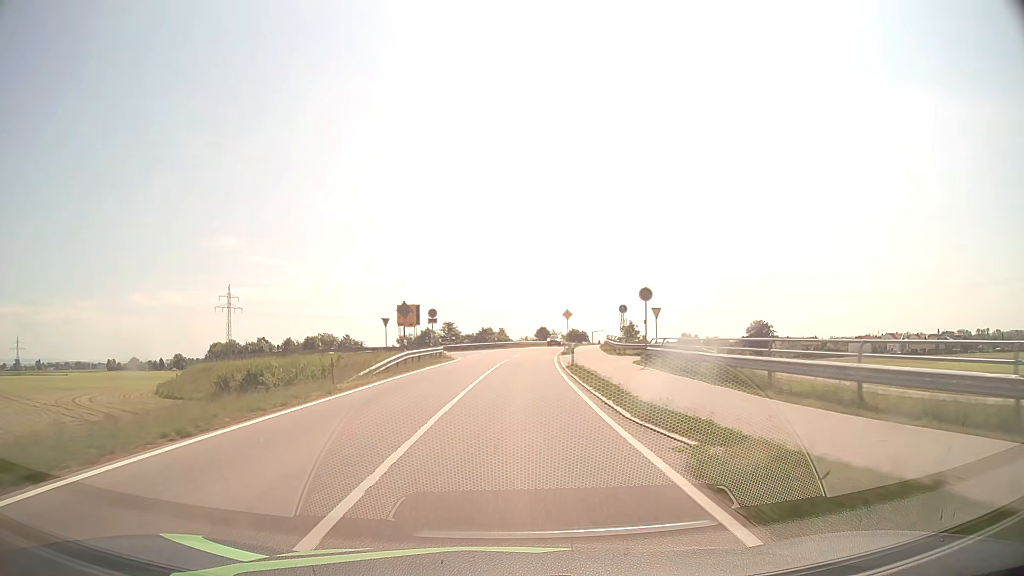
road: tertiary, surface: asphalt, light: Day
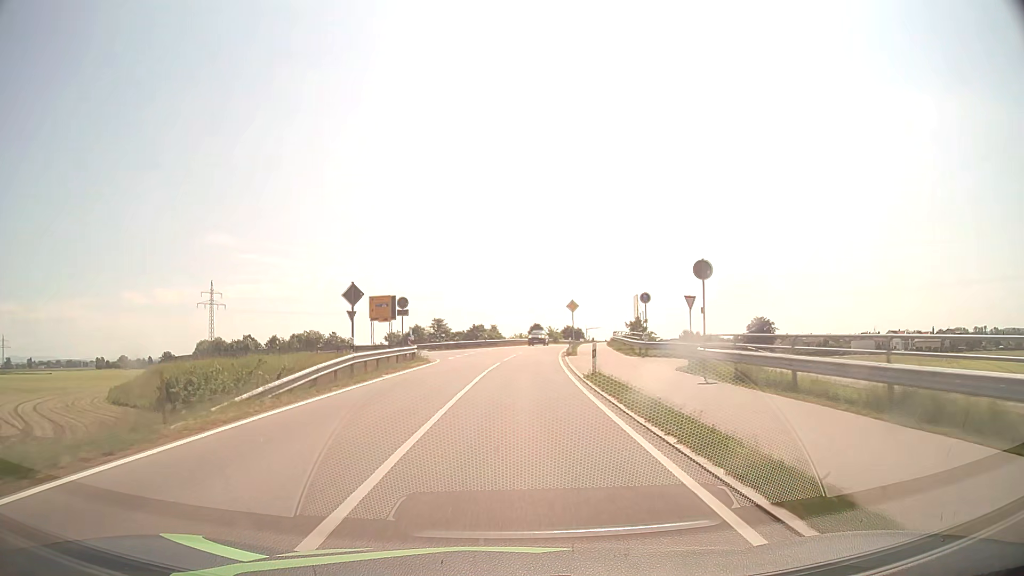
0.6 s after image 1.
(0.0, +9.4) m; +1°
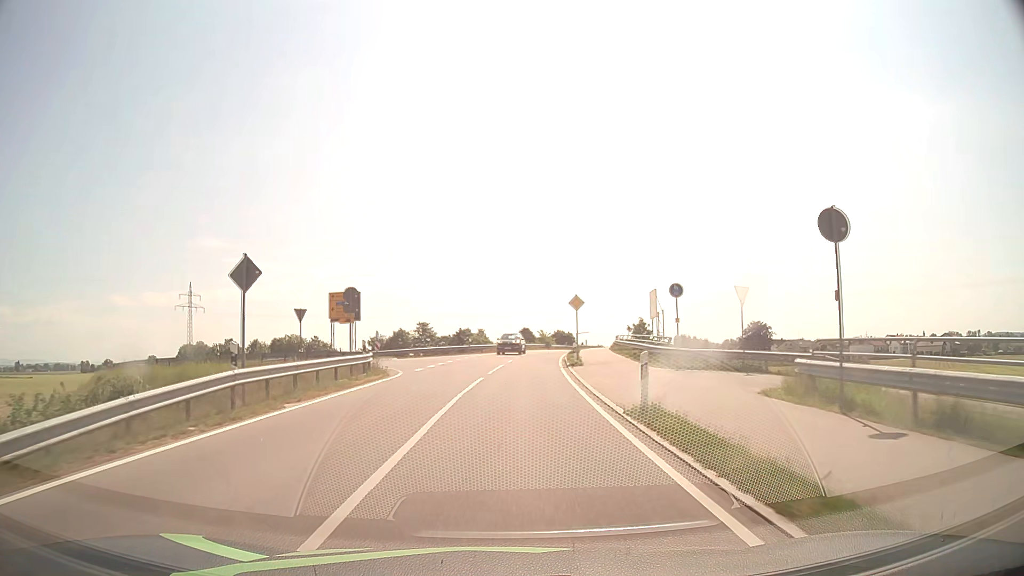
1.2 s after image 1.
(+0.1, +8.9) m; +1°
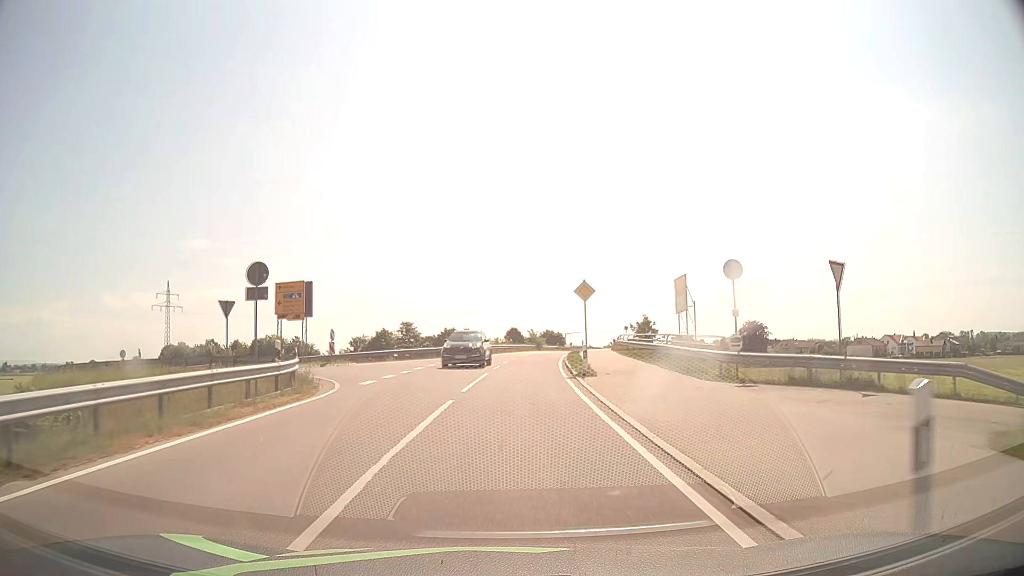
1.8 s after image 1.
(+0.1, +8.3) m; +1°
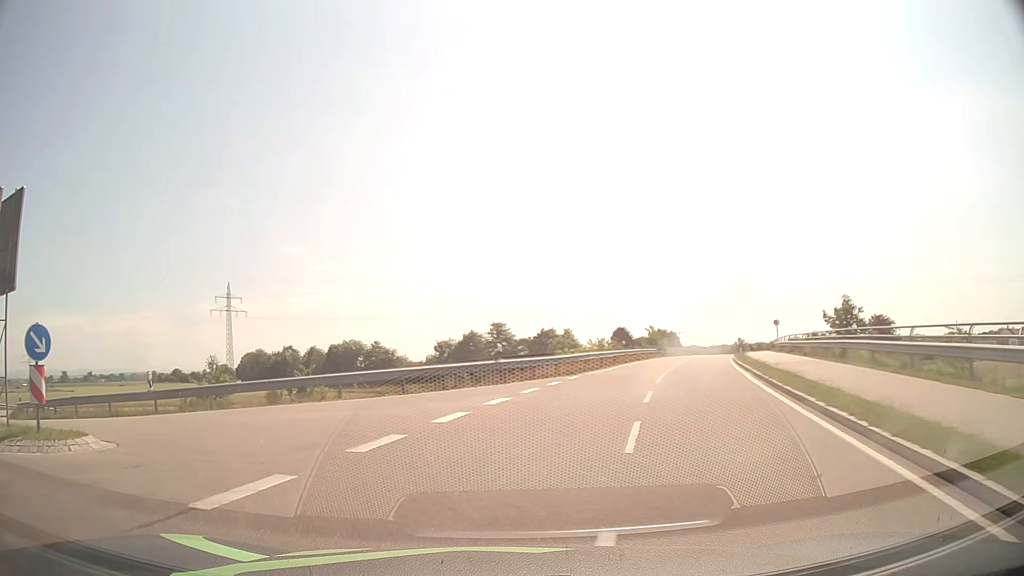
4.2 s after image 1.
(0.0, +25.9) m; -9°
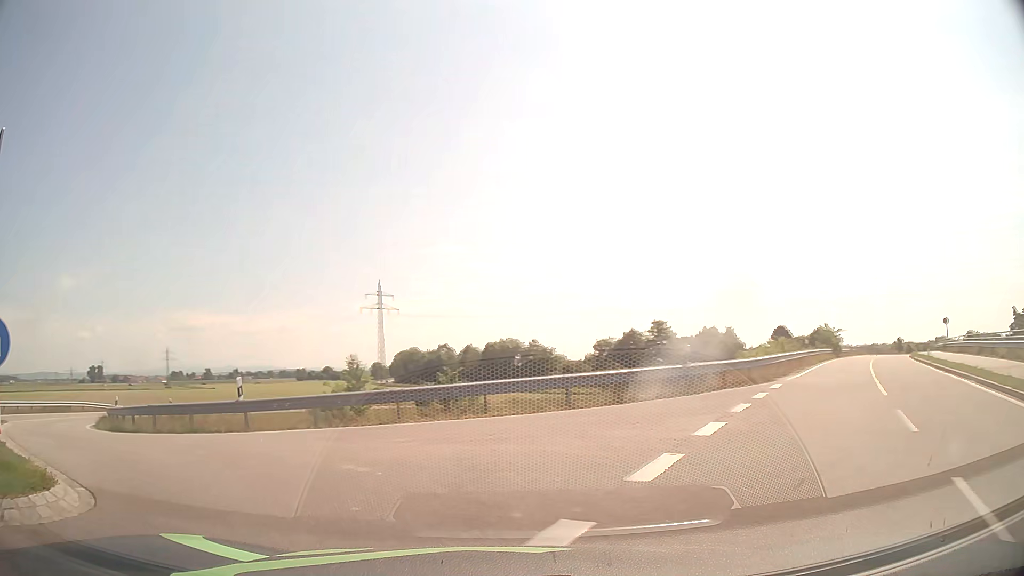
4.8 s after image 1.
(-0.5, +4.5) m; -13°
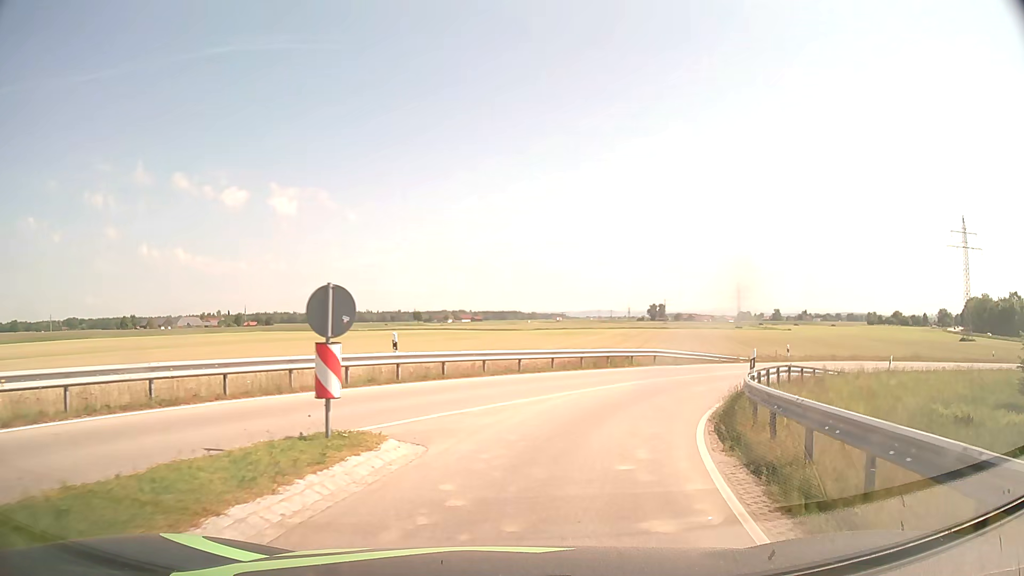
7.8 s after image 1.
(-11.4, +16.2) m; -48°
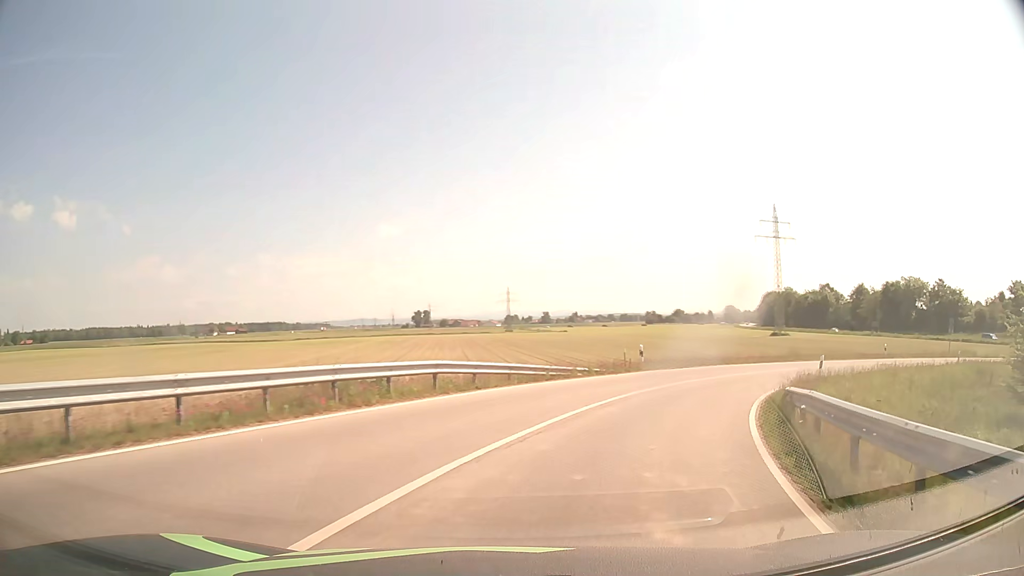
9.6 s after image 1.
(+2.4, +15.8) m; +18°
(+2, +10) (+6, +19) (+12, +27) (+19, +34) (+28, +39) (+37, +42) (+47, +43) (+57, +44) (+67, +45) (+77, +45) m
